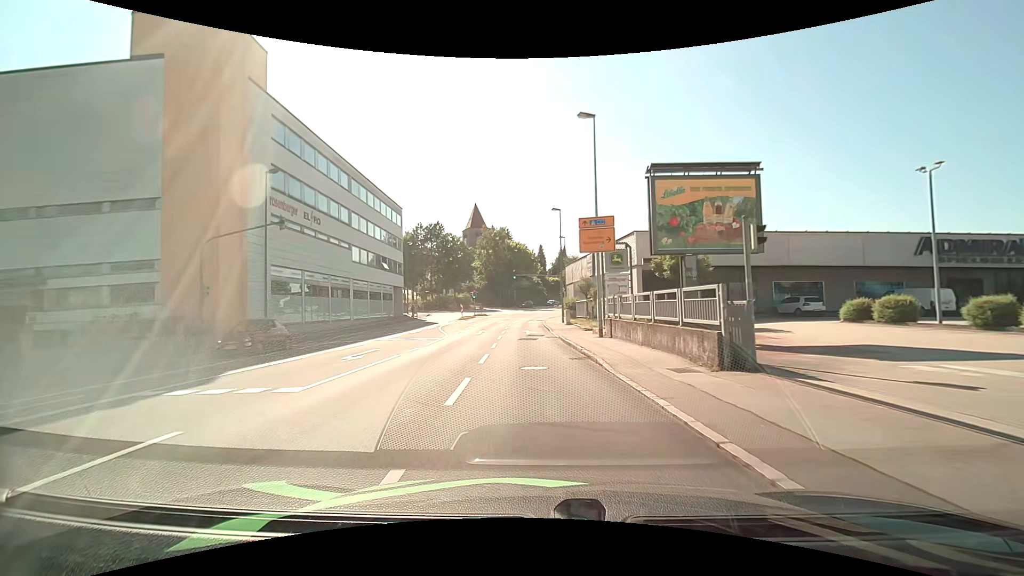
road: tertiary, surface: asphalt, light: Day
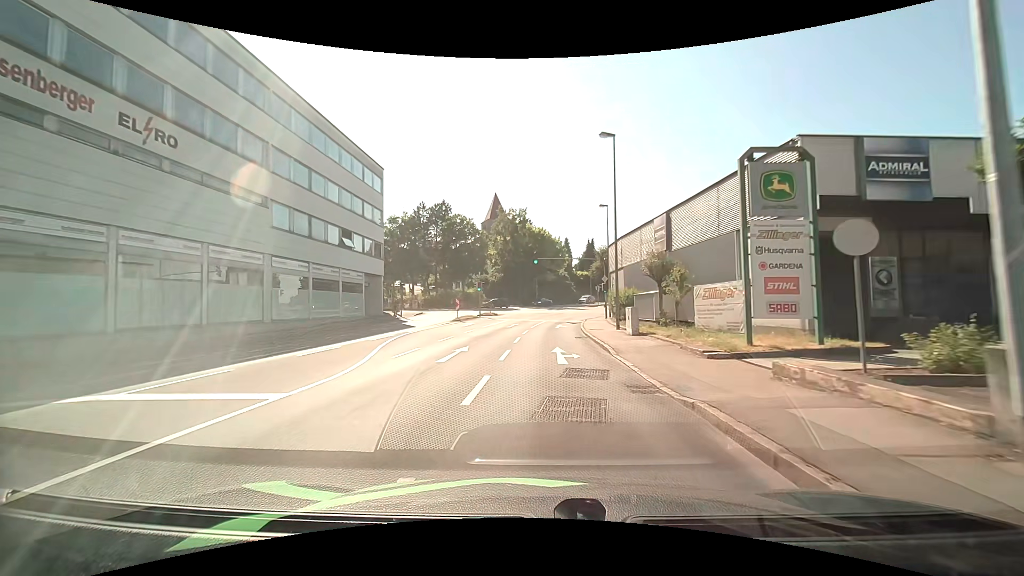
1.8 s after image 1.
(-0.8, +18.4) m; -3°
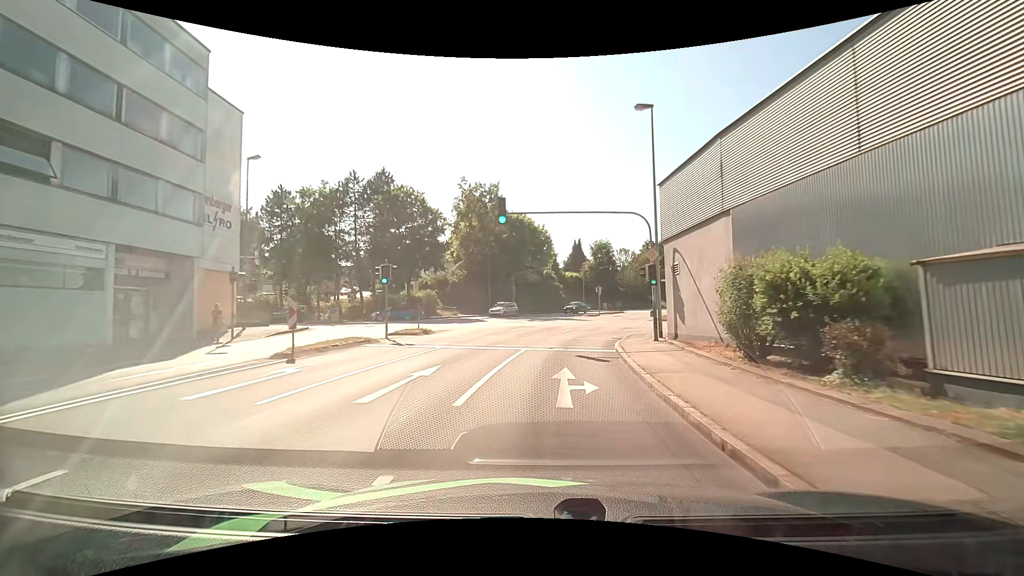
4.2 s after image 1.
(+0.3, +23.9) m; +1°
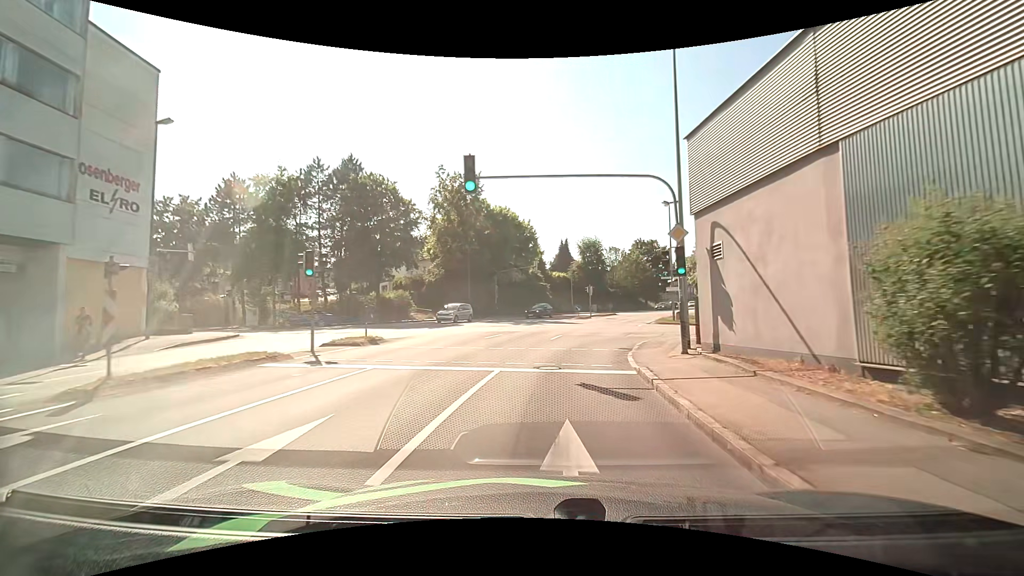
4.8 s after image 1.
(+0.1, +5.8) m; +2°
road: tertiary_link
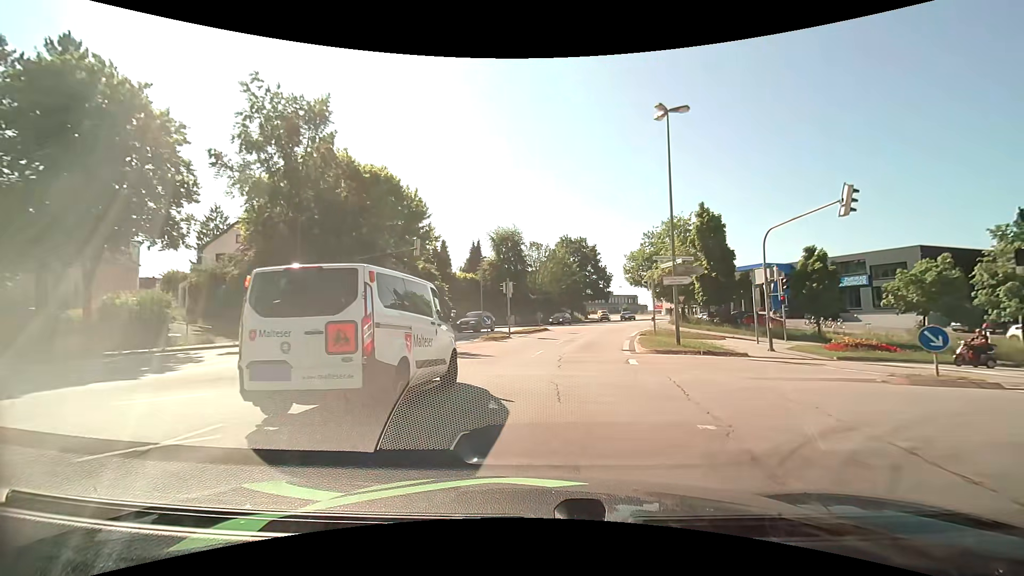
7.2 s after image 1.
(+1.2, +22.8) m; +9°
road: tertiary
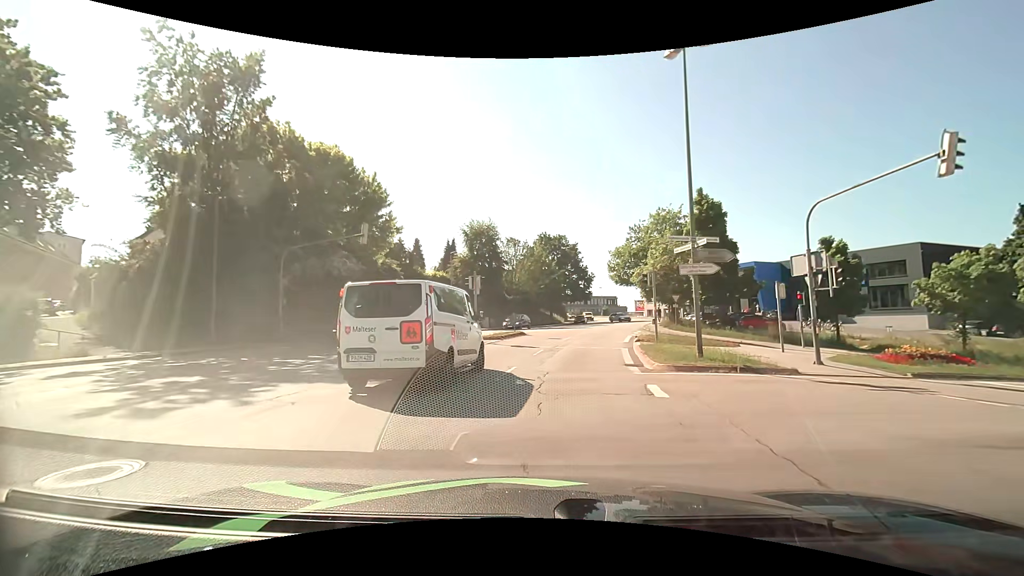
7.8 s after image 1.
(+0.2, +5.8) m; +3°
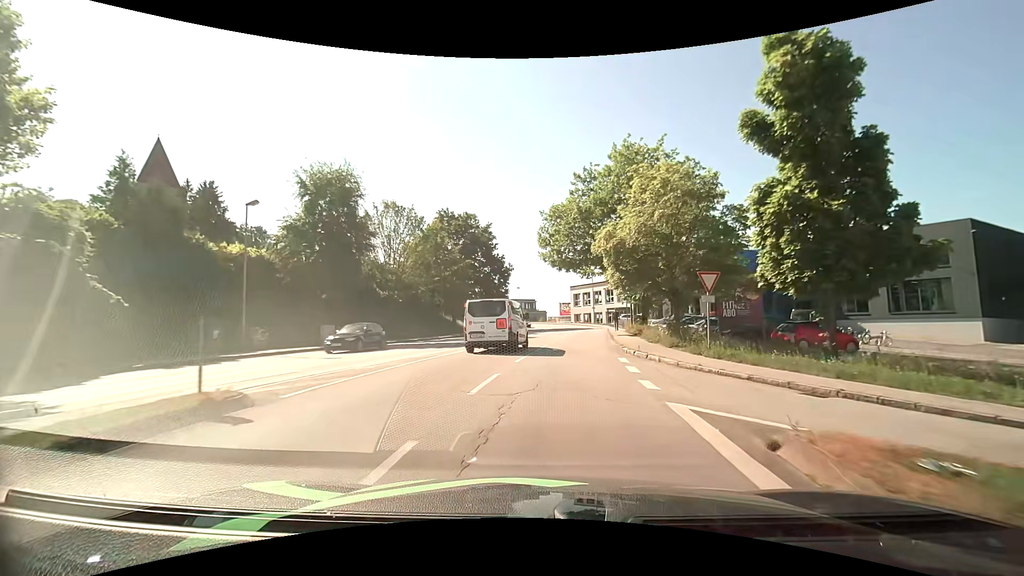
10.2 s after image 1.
(+2.0, +23.5) m; +10°
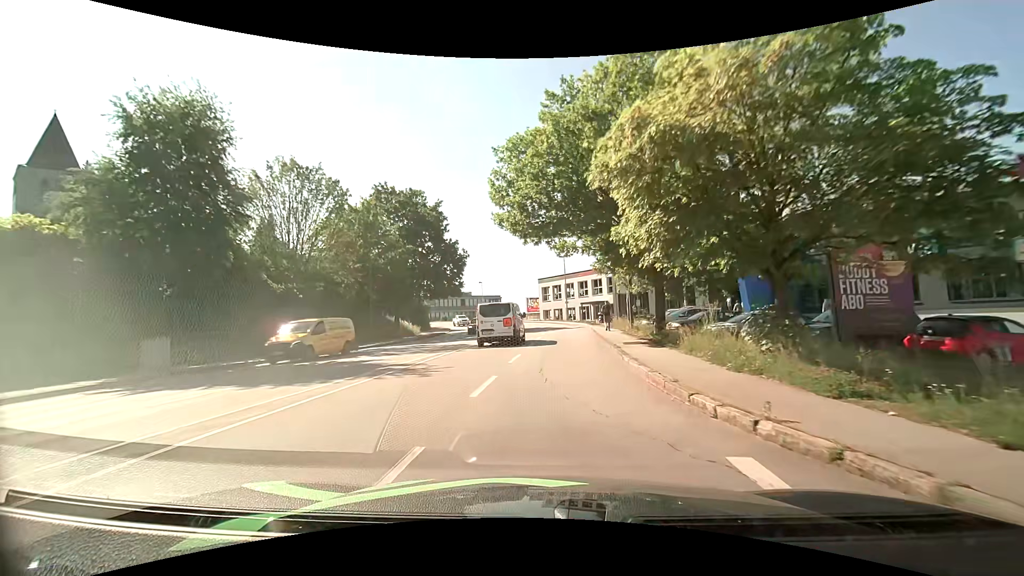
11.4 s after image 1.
(+0.4, +12.0) m; +5°
(0, +10) (0, +20) (0, +30) (+1, +40) (0, +50) (-1, +60) (-3, +70) (-5, +79) (-9, +89) (-13, +98) m
